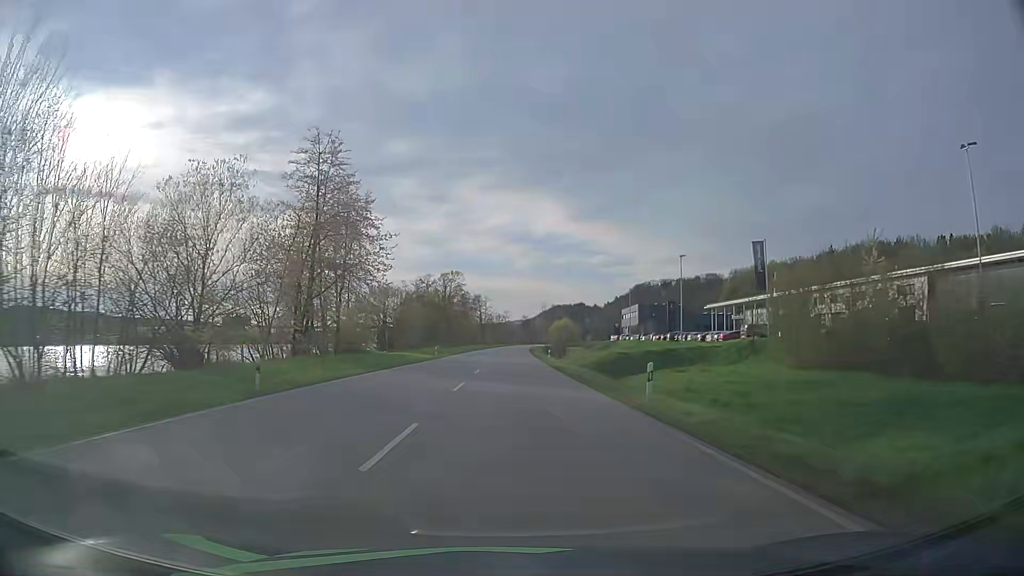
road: primary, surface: asphalt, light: Day
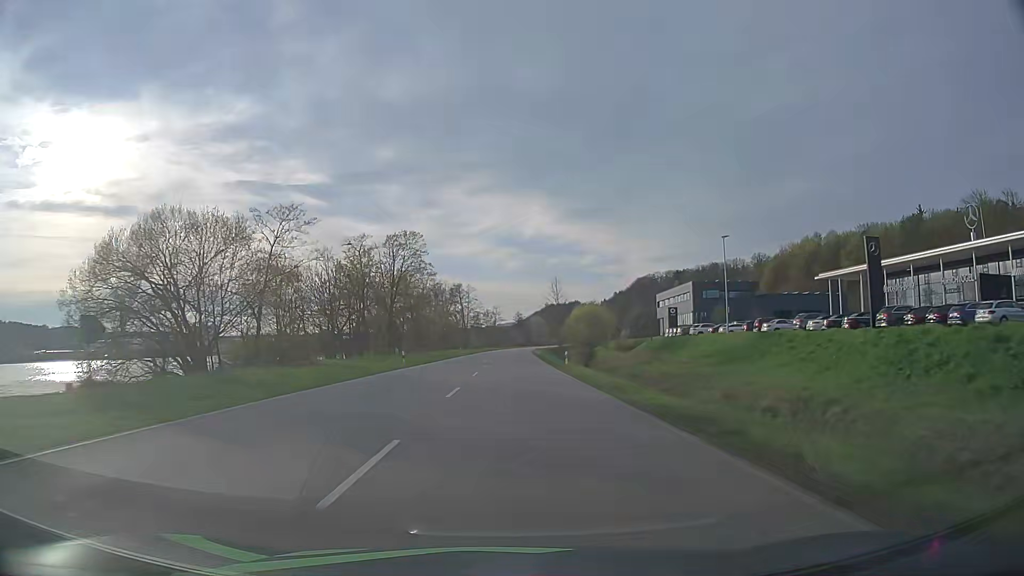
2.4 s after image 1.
(+0.3, +61.8) m; +1°
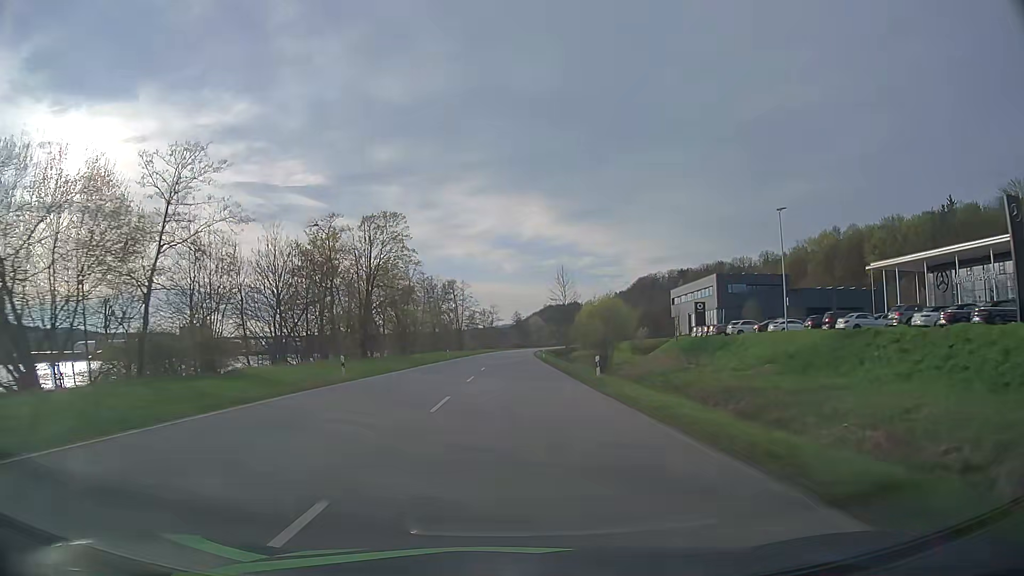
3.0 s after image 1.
(0.0, +15.6) m; 0°
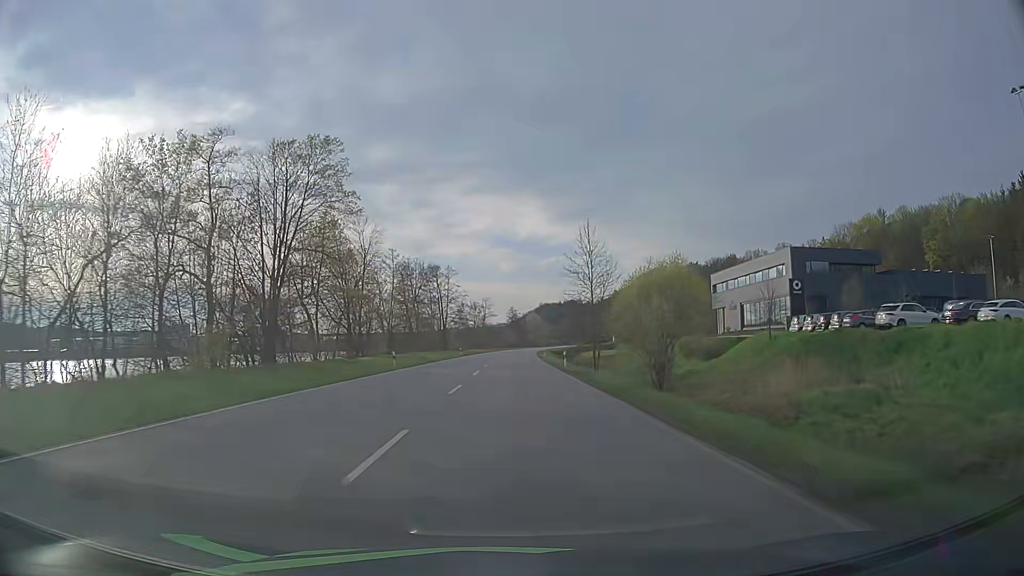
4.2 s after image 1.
(+0.1, +31.3) m; 0°
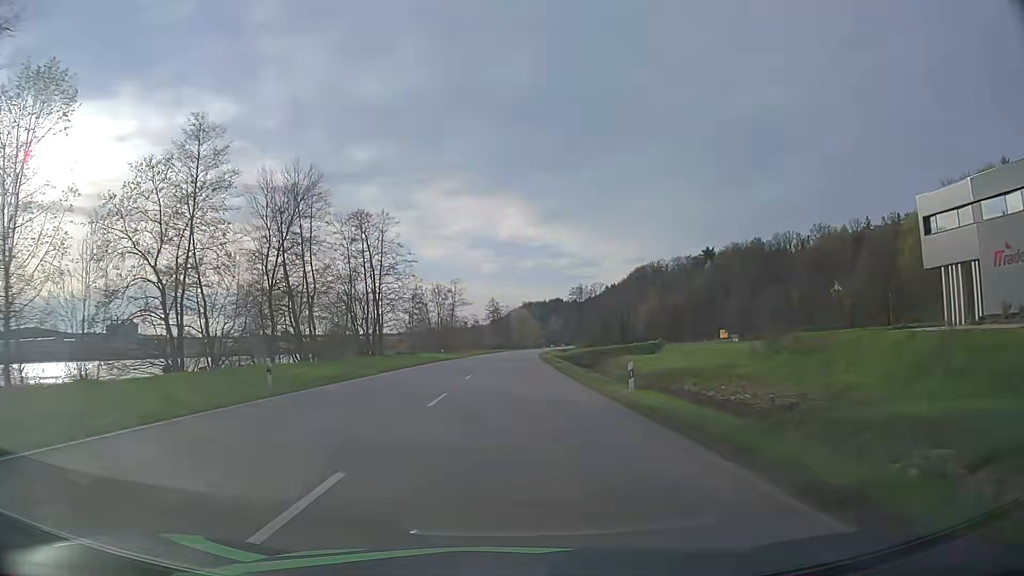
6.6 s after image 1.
(+0.7, +63.1) m; +2°
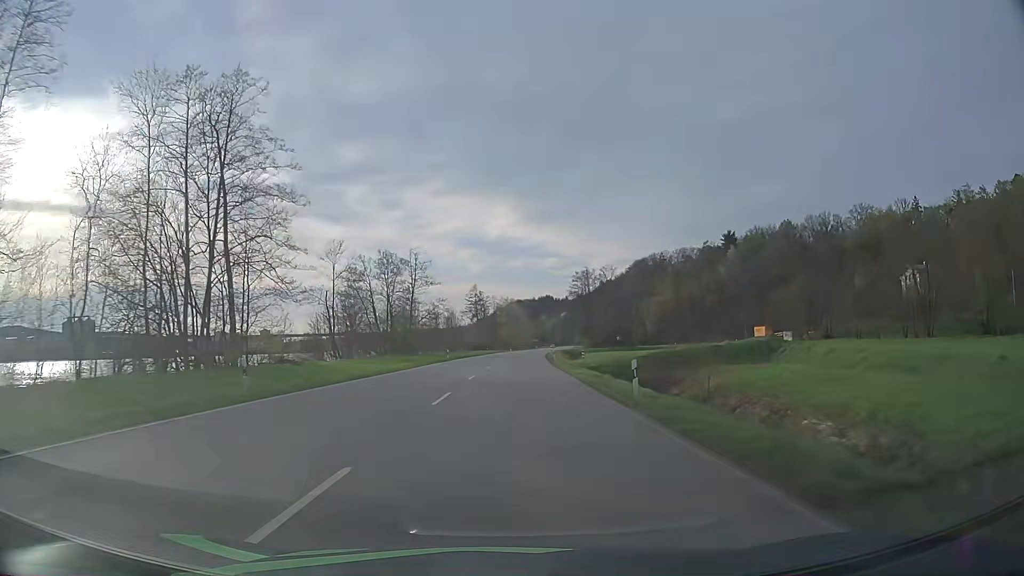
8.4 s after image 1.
(+0.4, +47.6) m; +1°
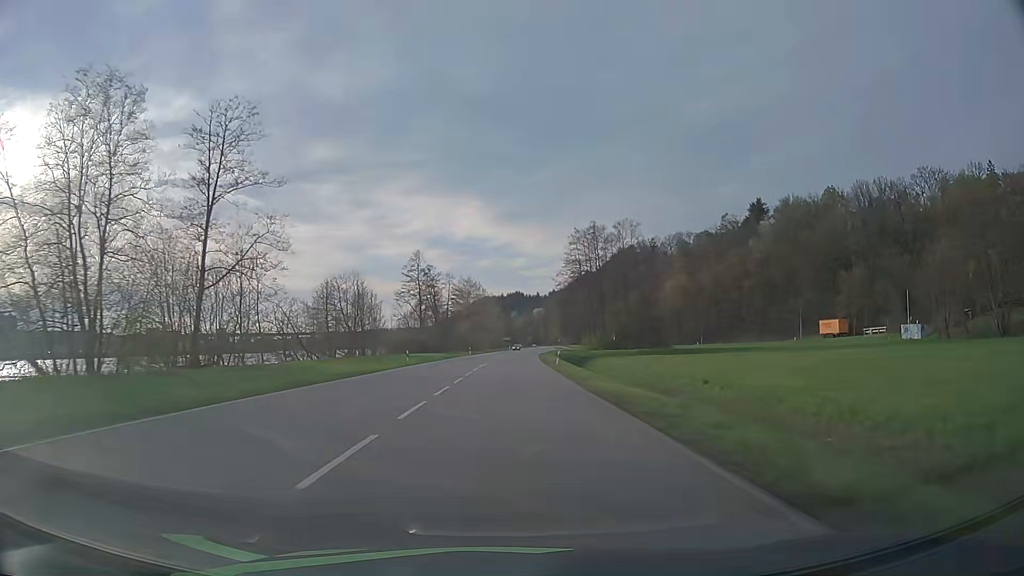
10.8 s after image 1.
(+1.5, +63.5) m; +3°
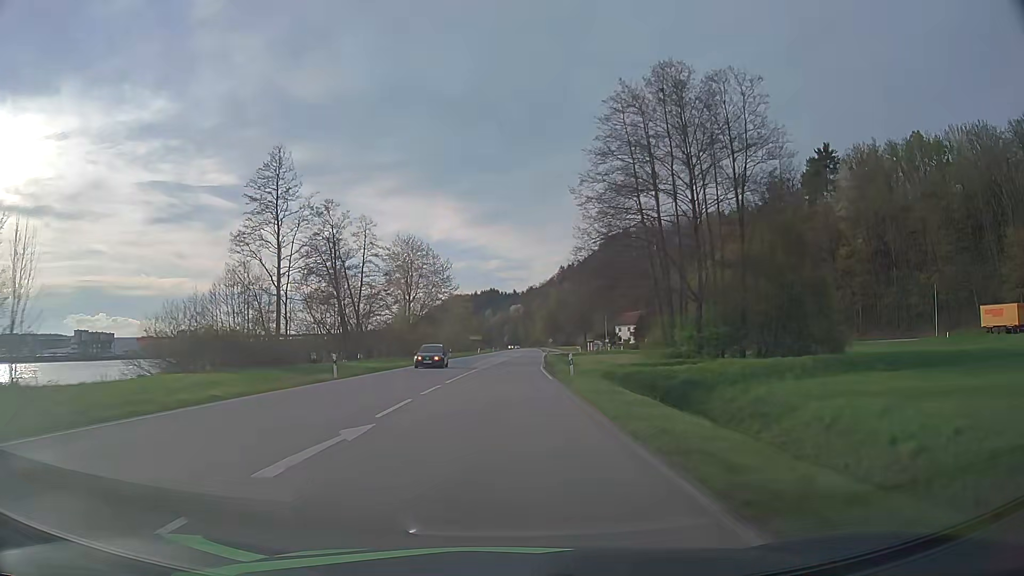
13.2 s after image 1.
(+1.4, +63.4) m; +2°
(0, +10) (0, +20) (0, +30) (0, +40) (+1, +50) (+1, +60) (+2, +70) (+2, +80) (+3, +90) (+3, +100) m
